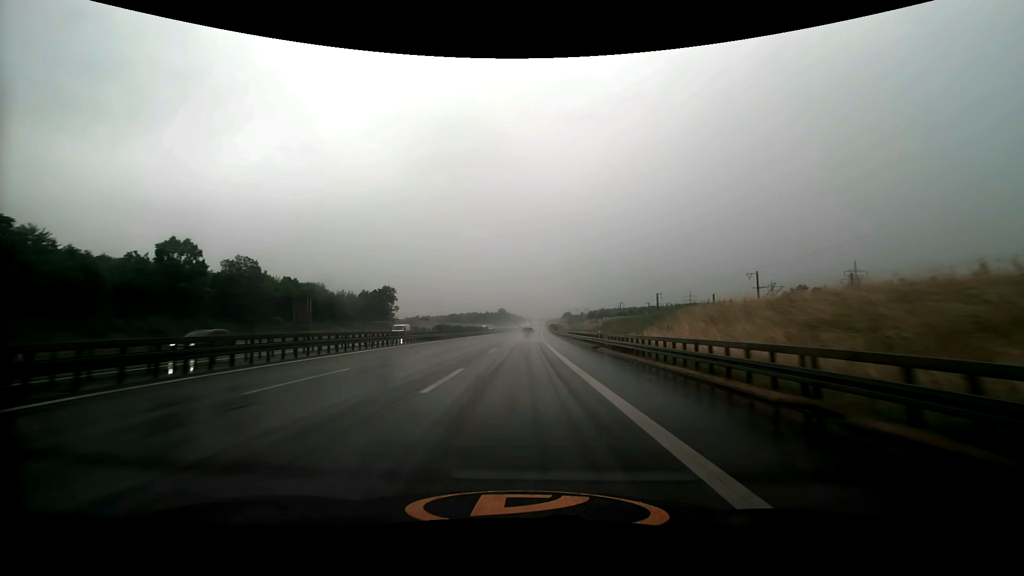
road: motorway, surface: asphalt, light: Day
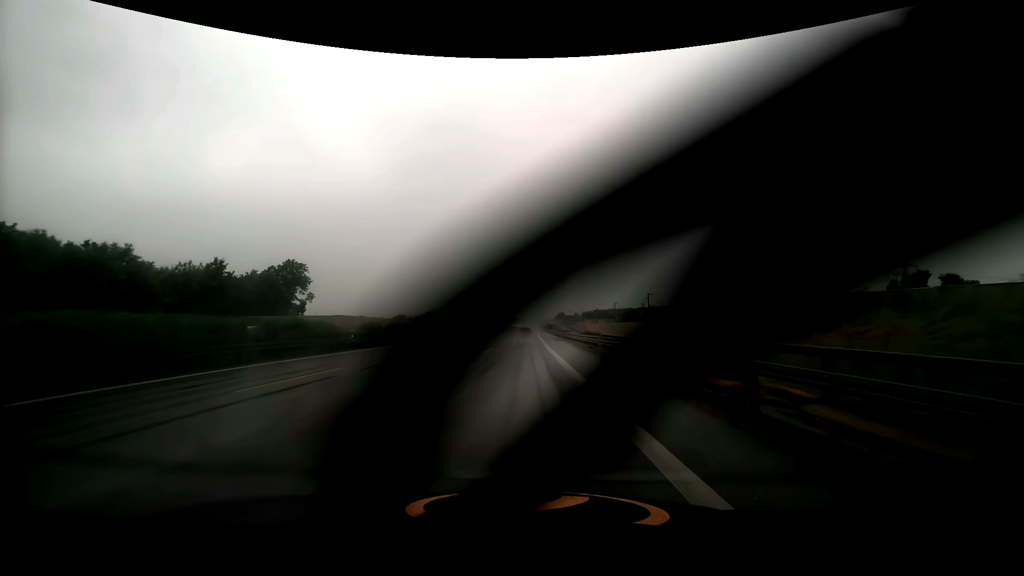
(+0.5, +53.5) m; +1°
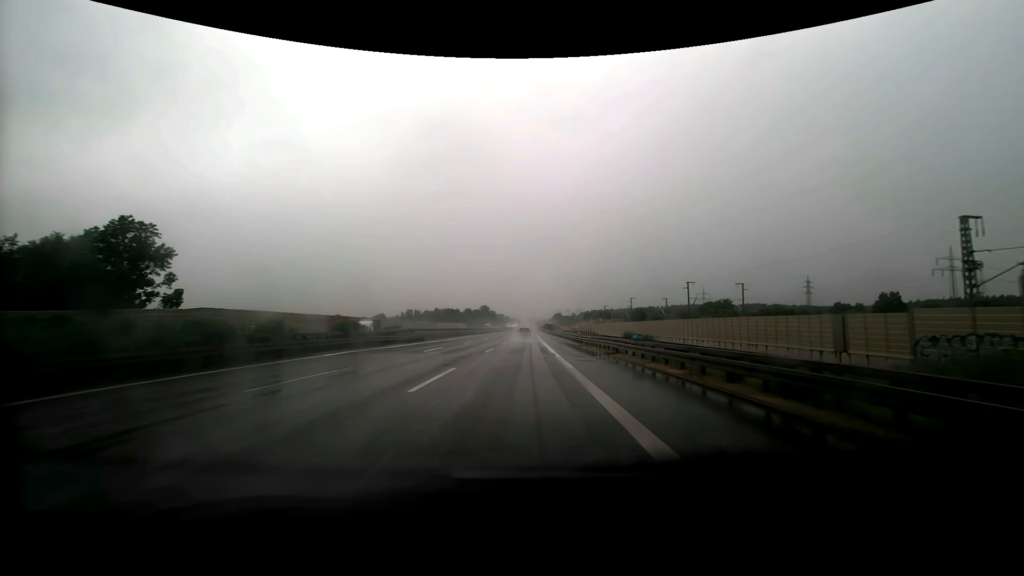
(+0.1, +35.5) m; +1°
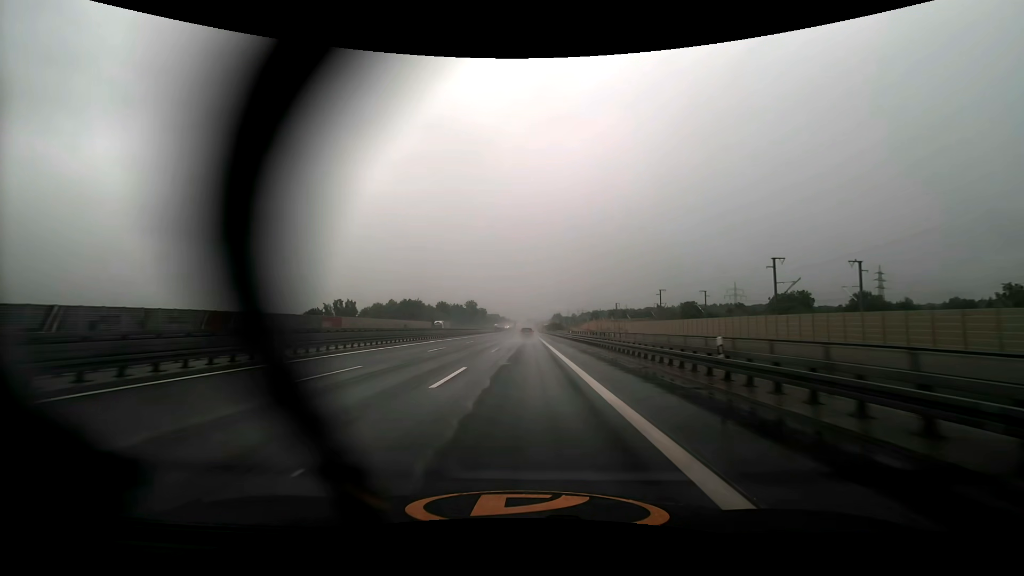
(+0.4, +89.5) m; 0°
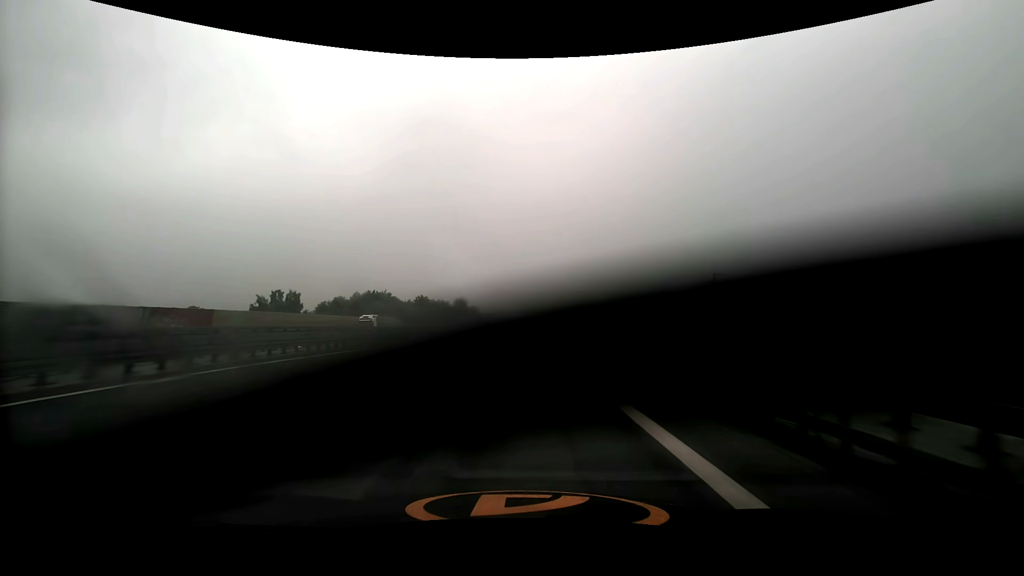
(+0.2, +35.7) m; +1°
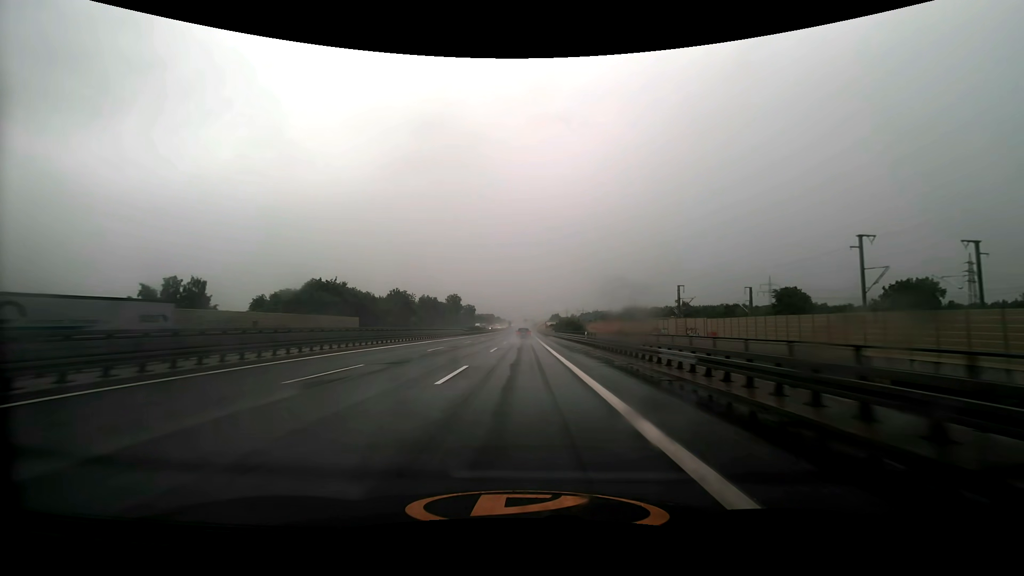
(0.0, +35.6) m; 0°
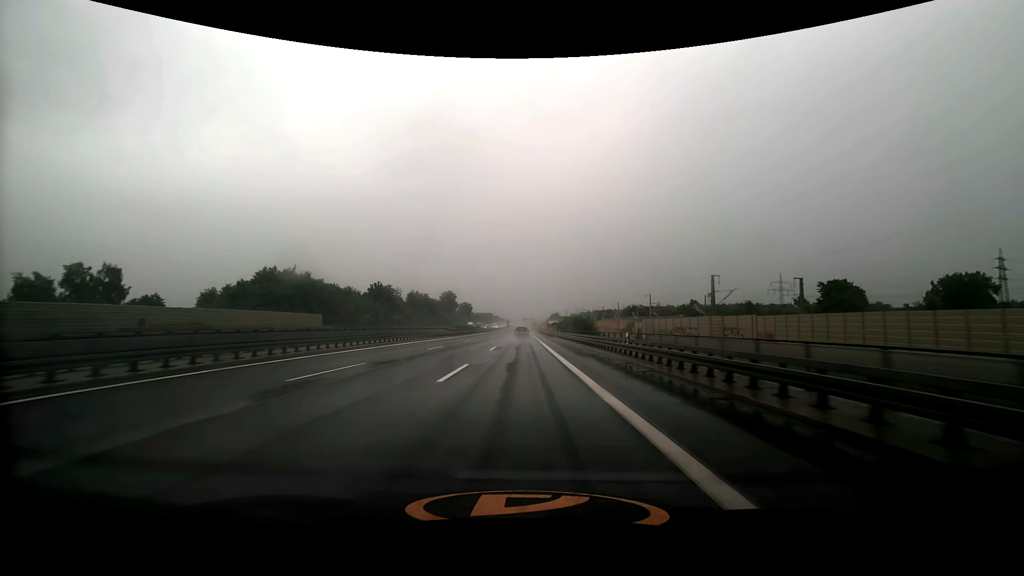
(0.0, +17.7) m; 0°
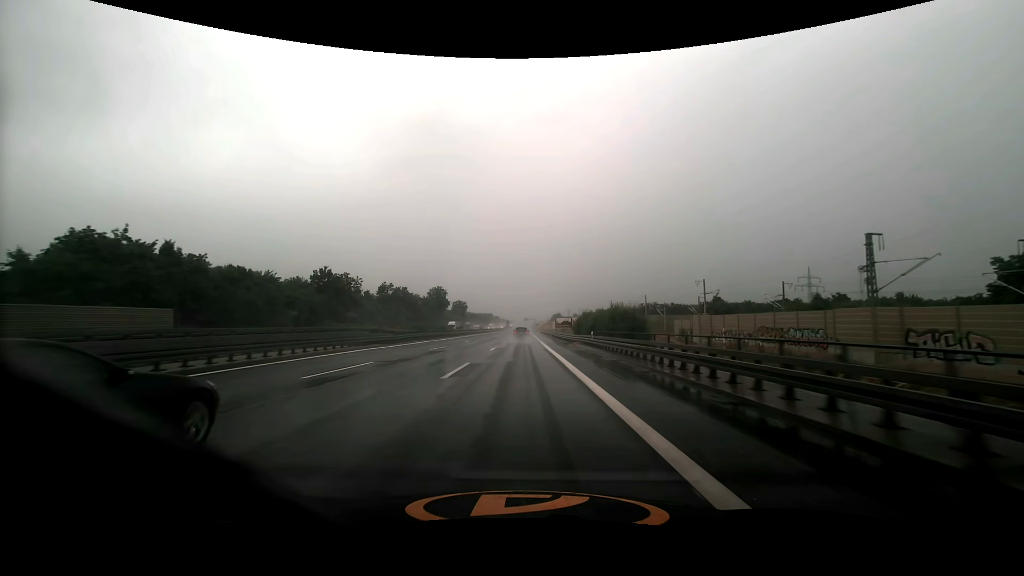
(0.0, +35.2) m; 0°
(0, +10) (0, +20) (0, +30) (0, +40) (0, +50) (0, +60) (0, +70) (0, +80) (0, +90) (0, +100) m
